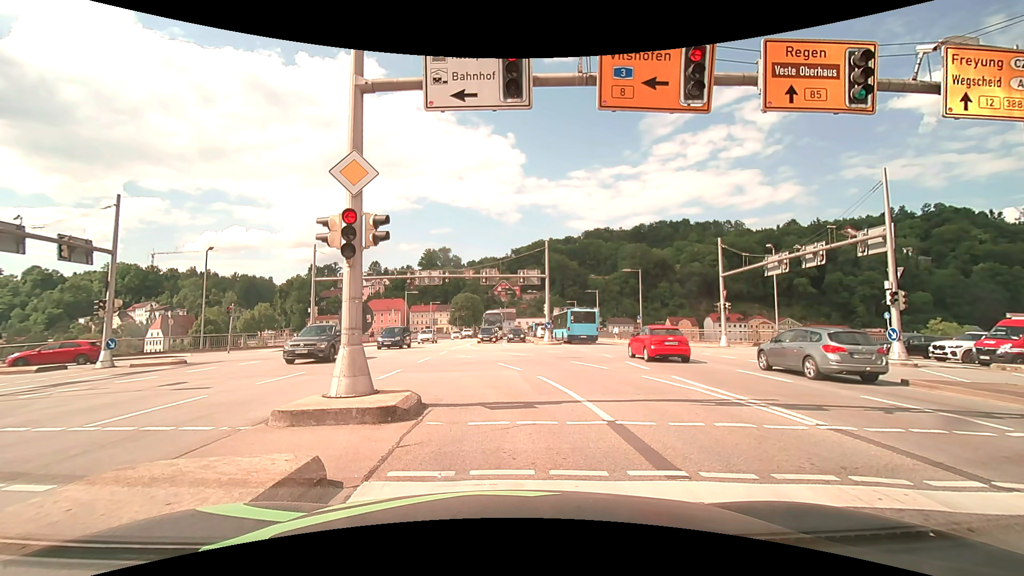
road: primary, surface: asphalt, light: Day
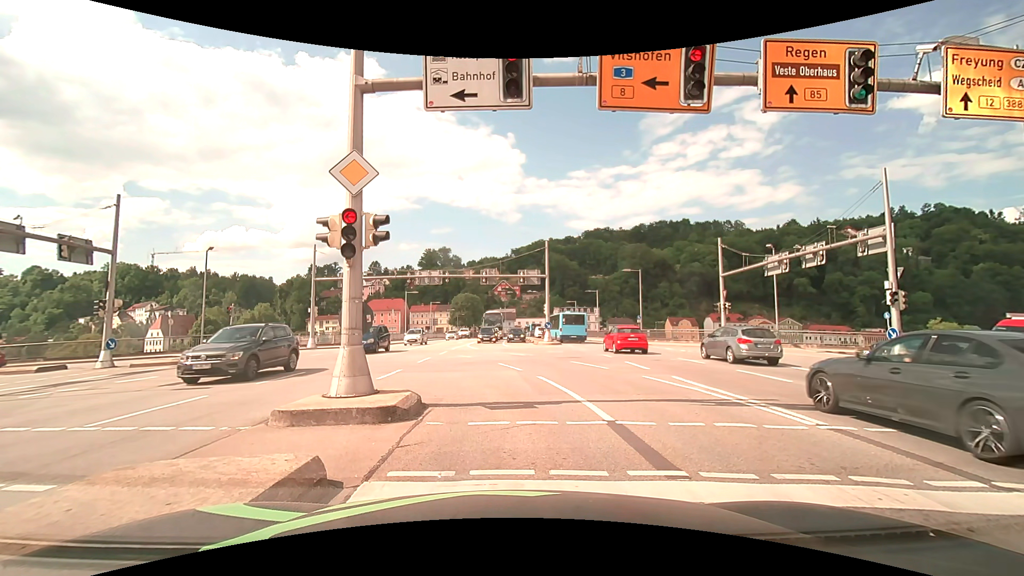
(0.0, 0.0) m; 0°
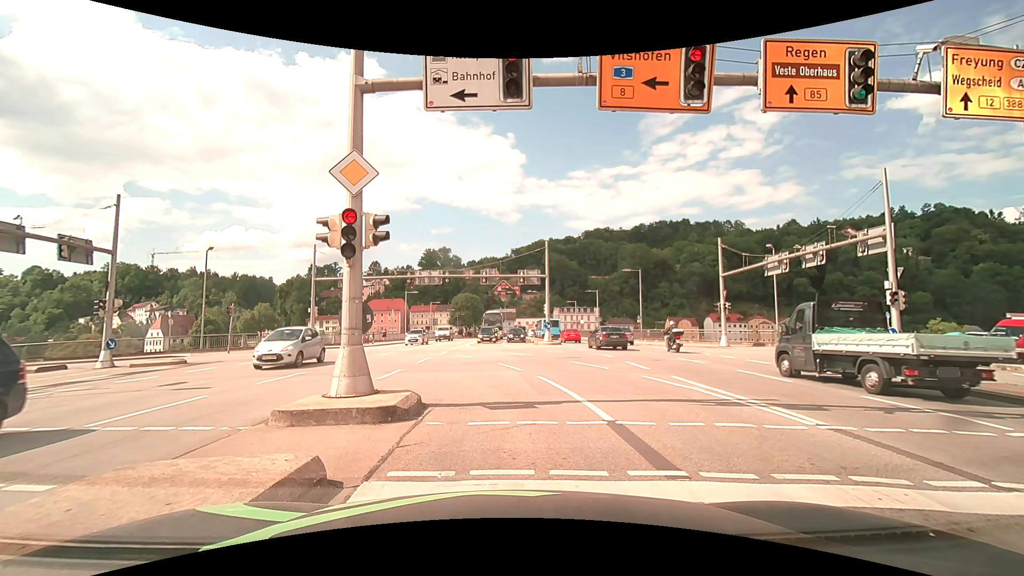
(0.0, 0.0) m; 0°
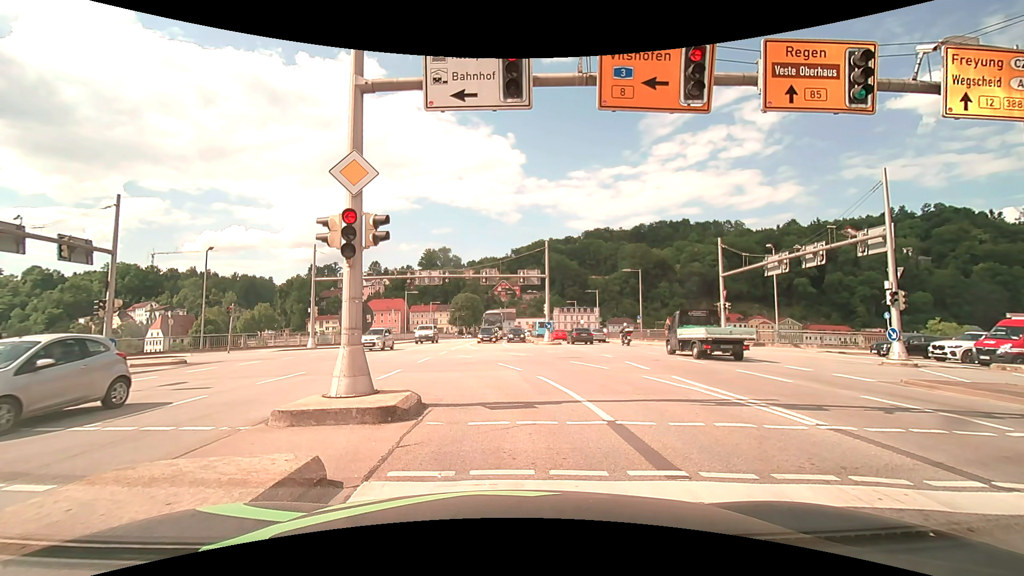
(0.0, 0.0) m; 0°
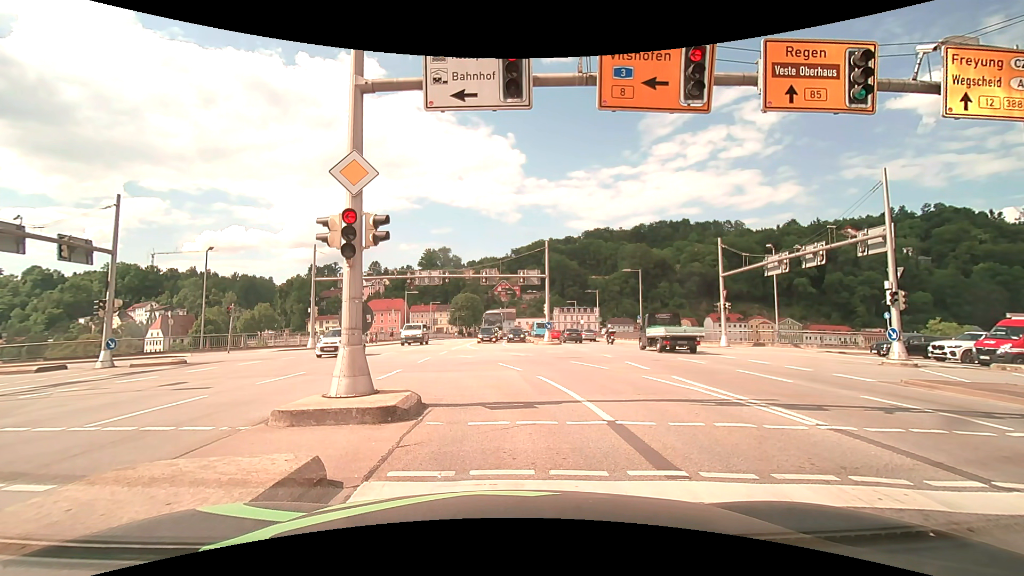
(0.0, 0.0) m; 0°
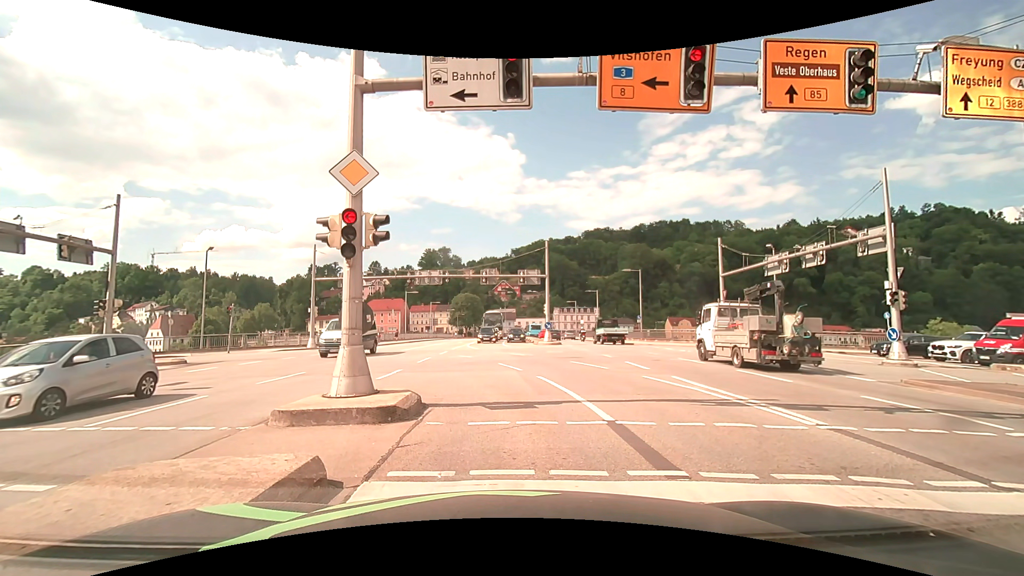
(0.0, 0.0) m; 0°
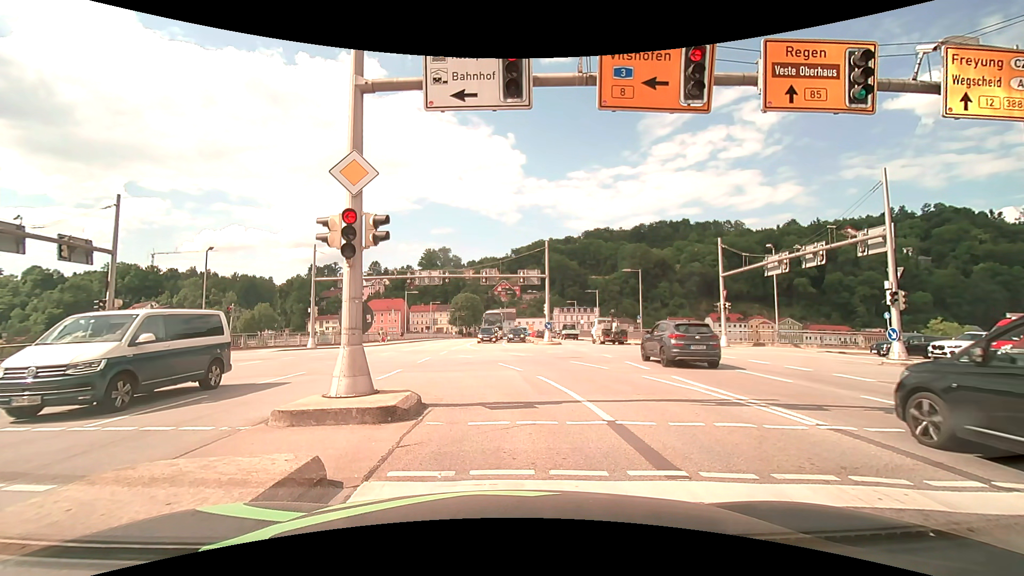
(0.0, 0.0) m; 0°
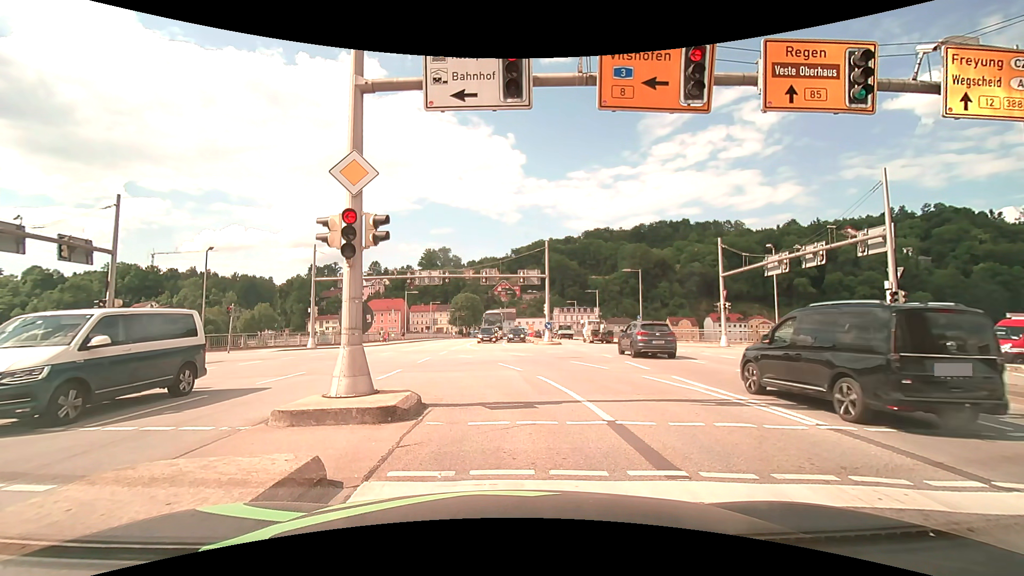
(0.0, 0.0) m; 0°
